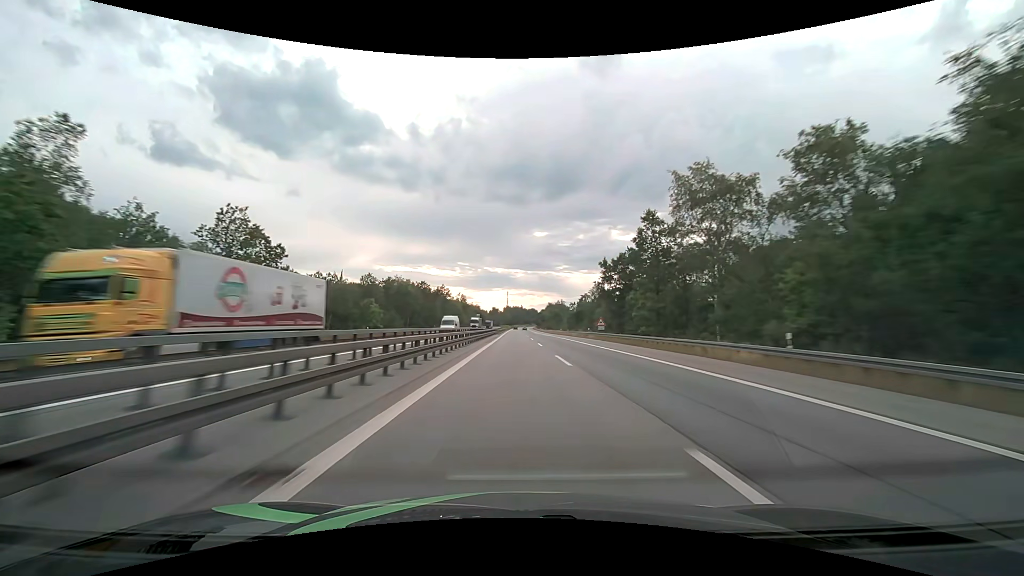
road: motorway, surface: asphalt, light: Day
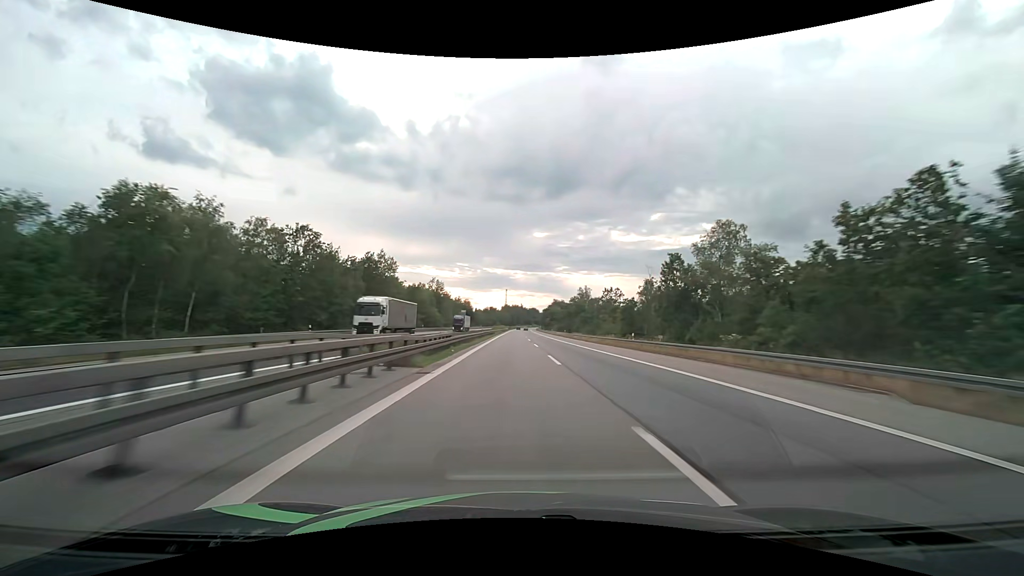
(-0.1, +70.5) m; 0°
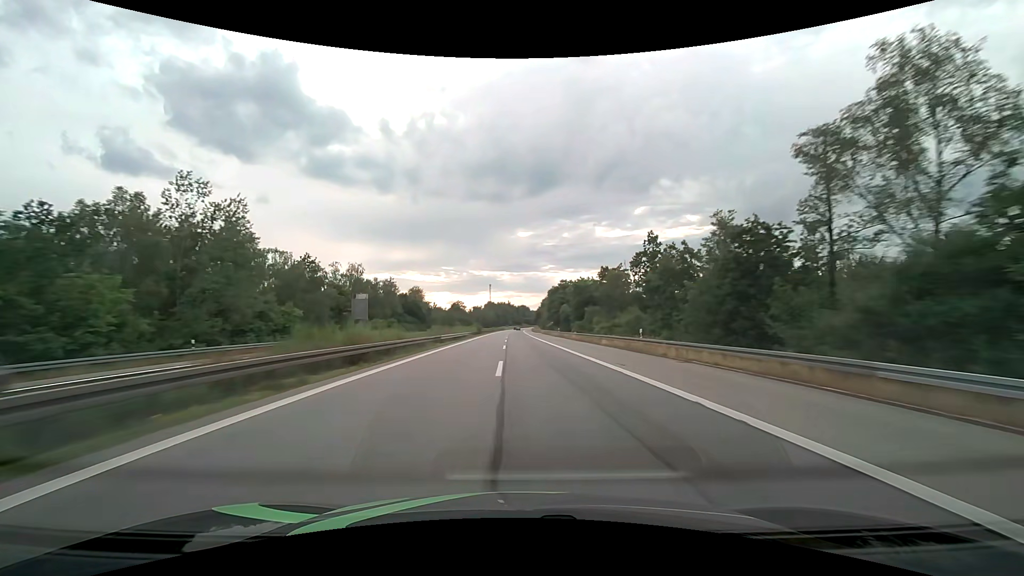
(+1.9, +112.5) m; +1°
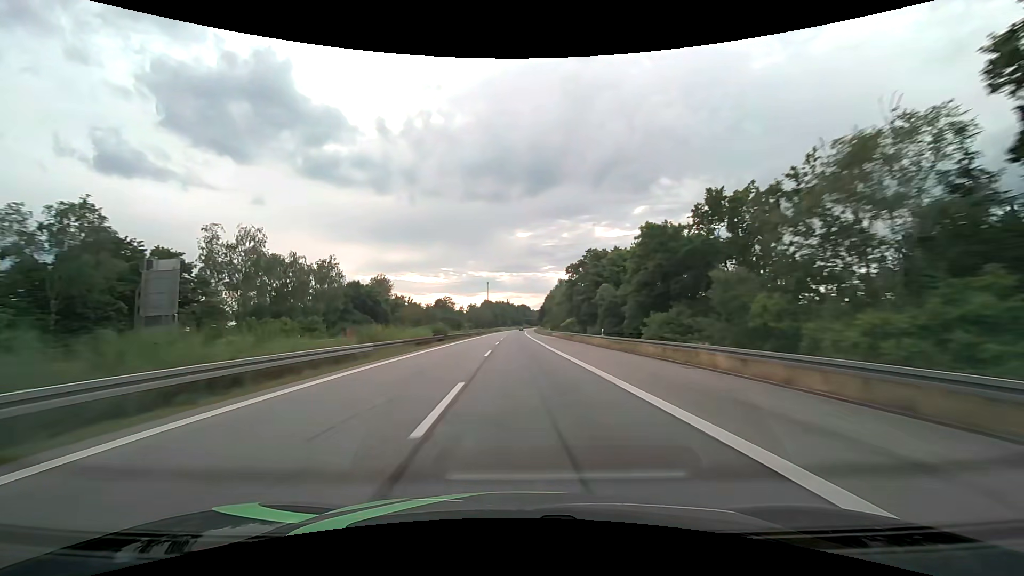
(+0.1, +43.3) m; 0°
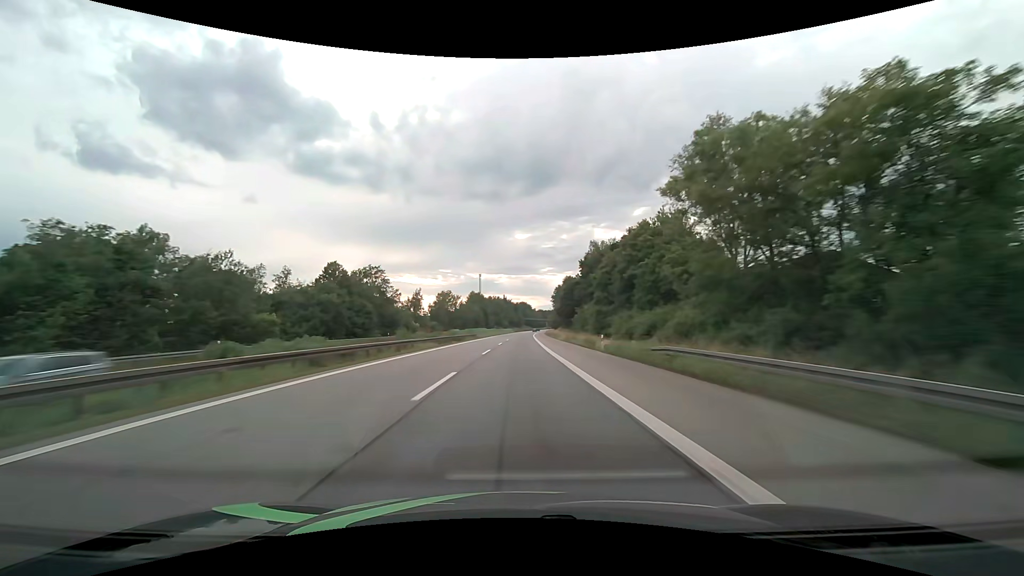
(-0.4, +104.6) m; 0°
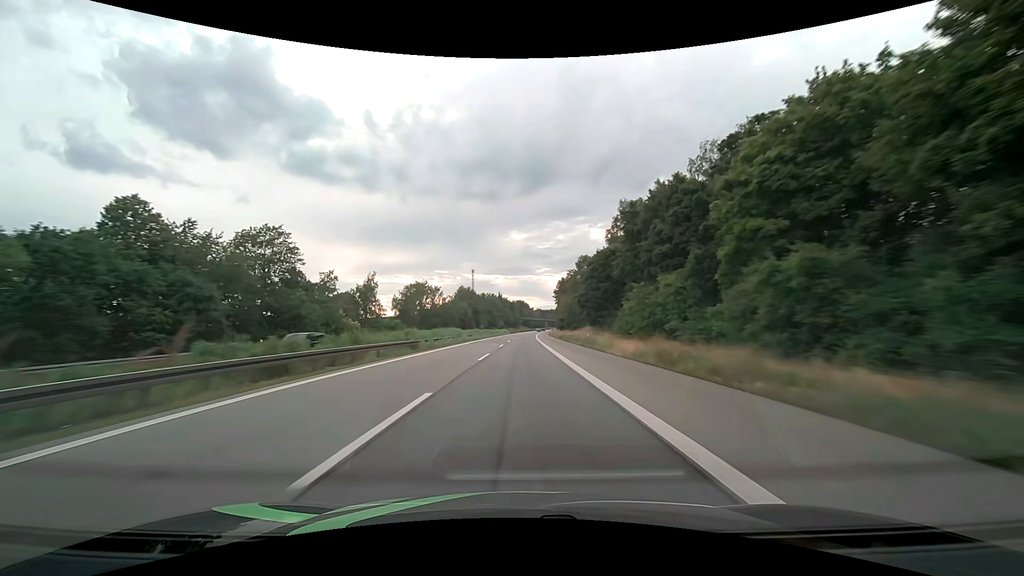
(+0.1, +40.9) m; 0°
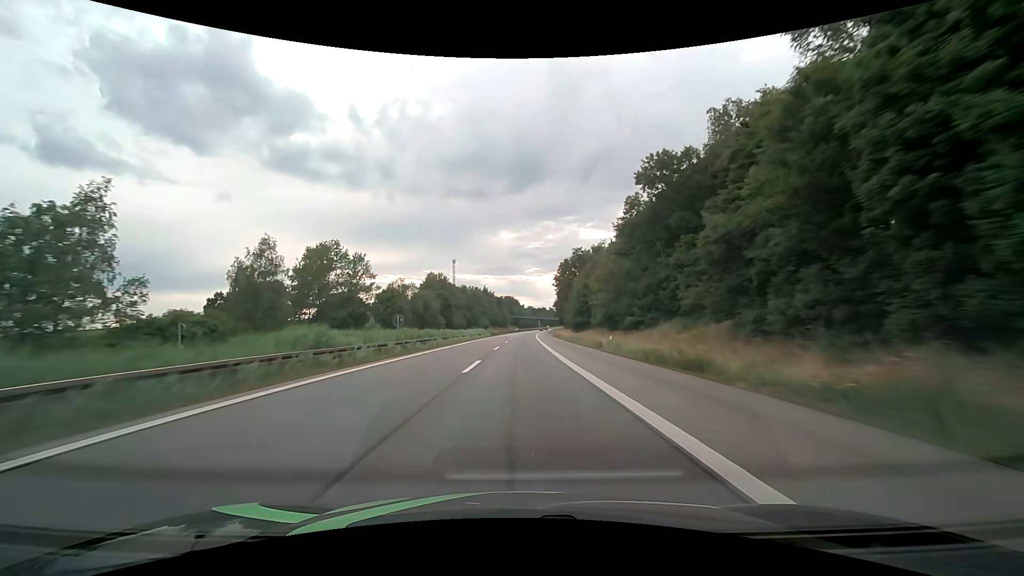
(+0.7, +61.2) m; +1°
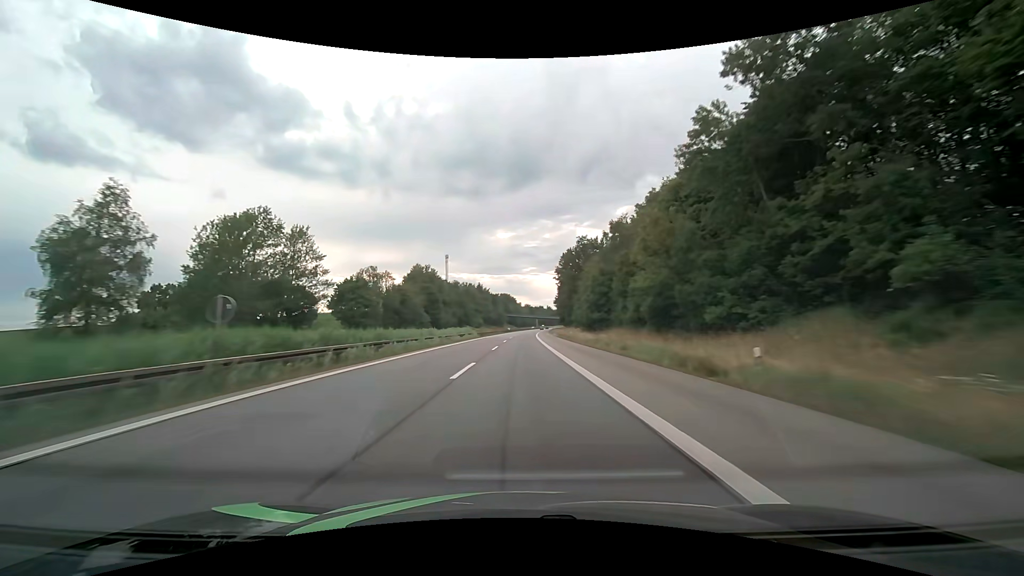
(0.0, +20.5) m; 0°
(0, +10) (0, +20) (0, +30) (0, +40) (+1, +50) (+1, +60) (+1, +70) (+1, +80) (+2, +90) (+2, +100) m
